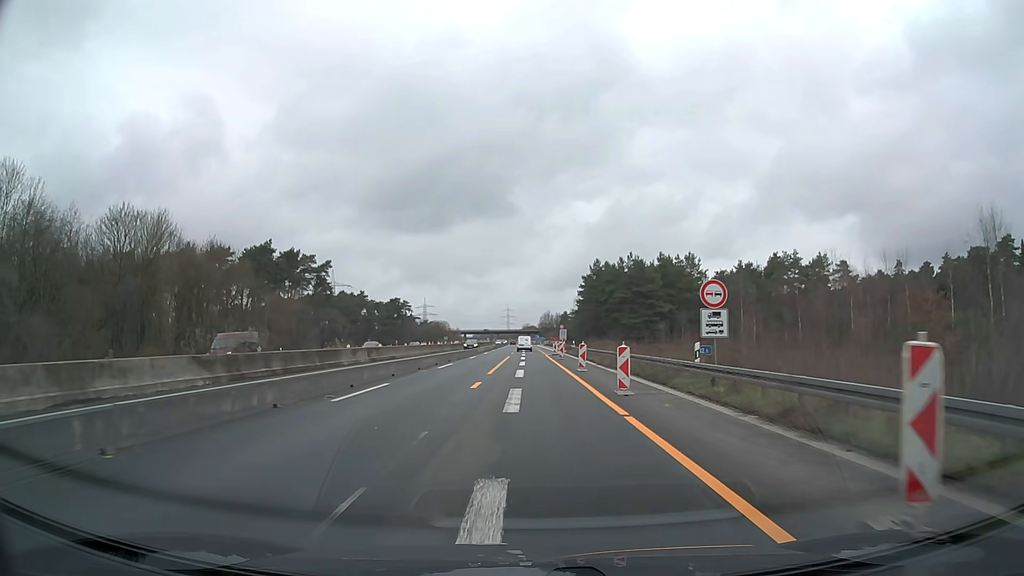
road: motorway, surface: asphalt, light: Day
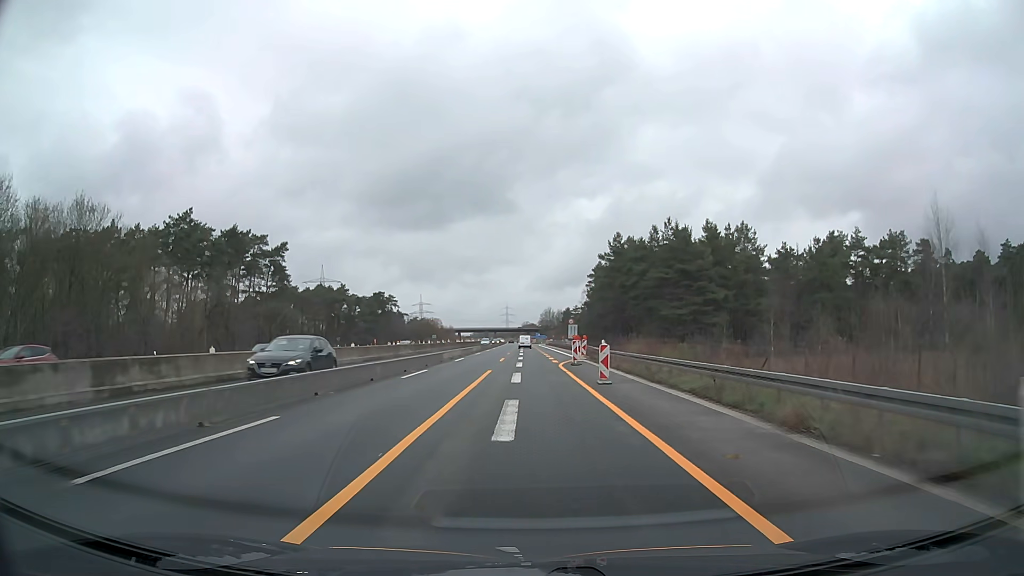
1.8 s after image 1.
(0.0, +27.4) m; 0°
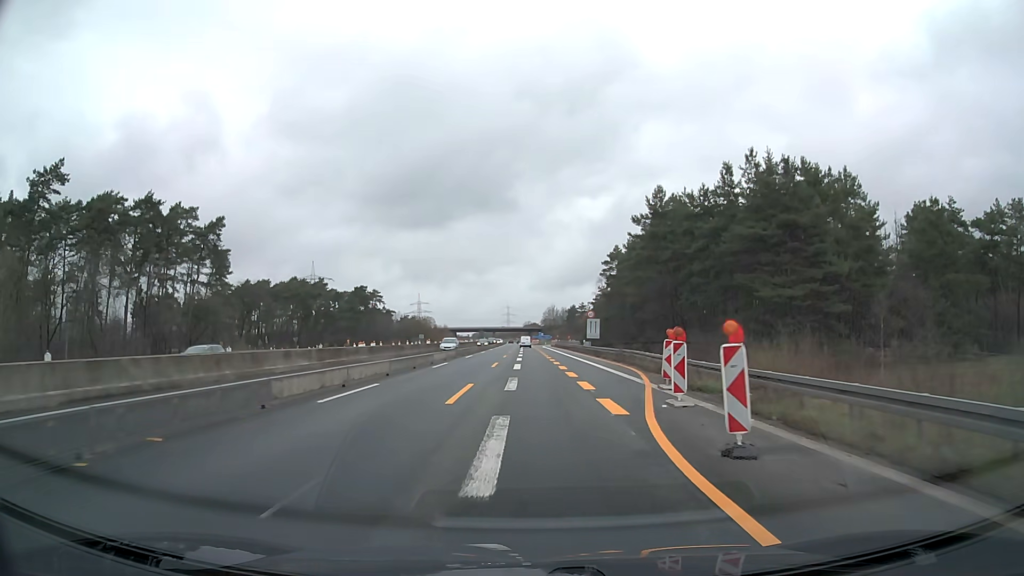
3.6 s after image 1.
(0.0, +27.4) m; 0°
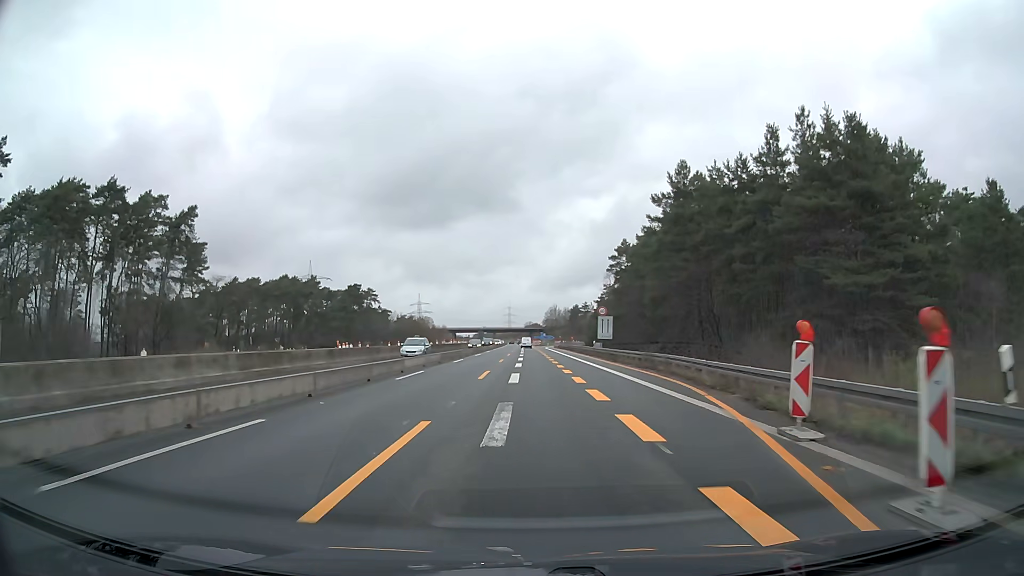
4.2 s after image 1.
(0.0, +9.1) m; 0°
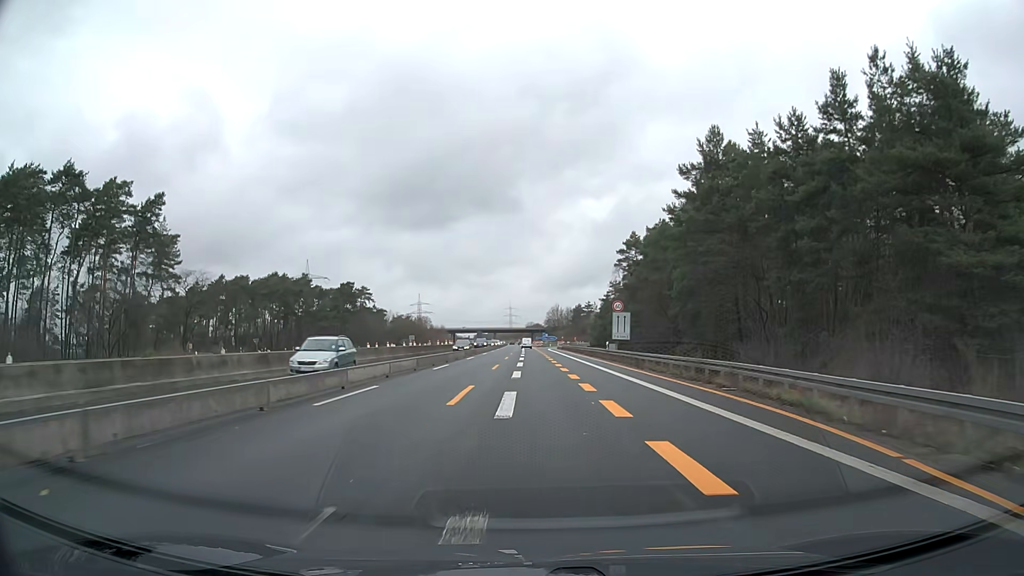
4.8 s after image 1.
(0.0, +9.1) m; 0°
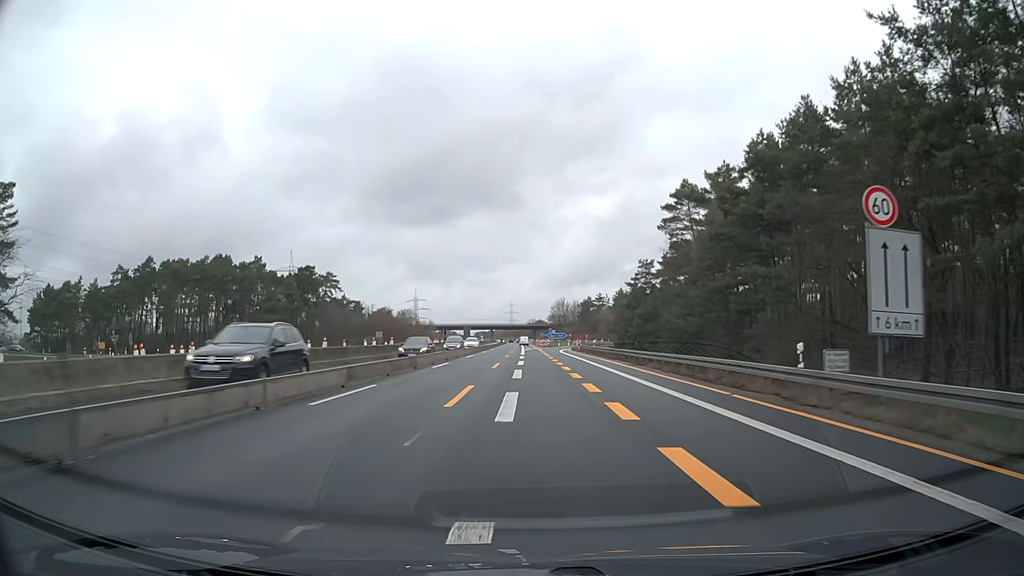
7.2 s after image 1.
(-0.1, +36.6) m; 0°
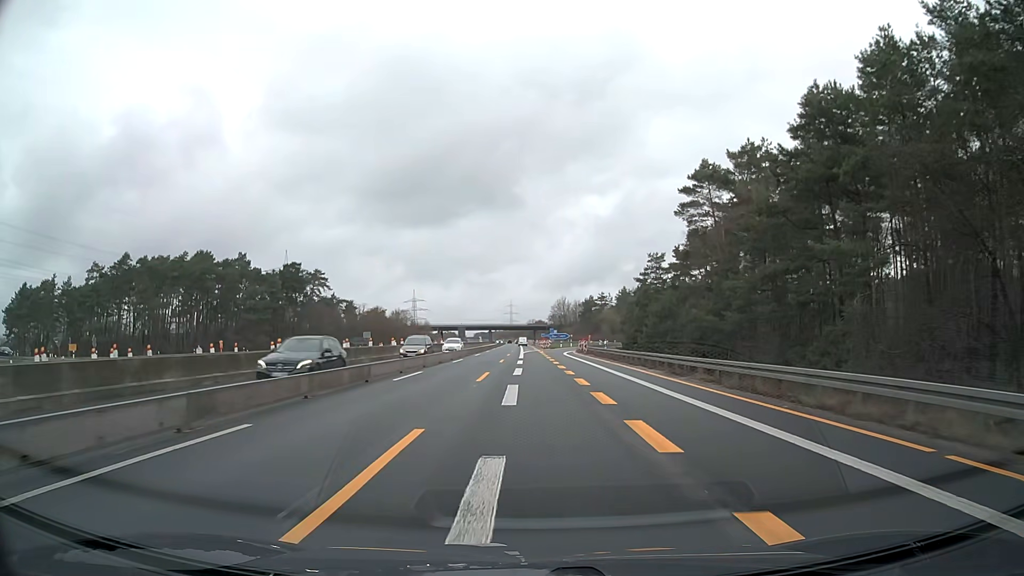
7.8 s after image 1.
(0.0, +9.1) m; +1°
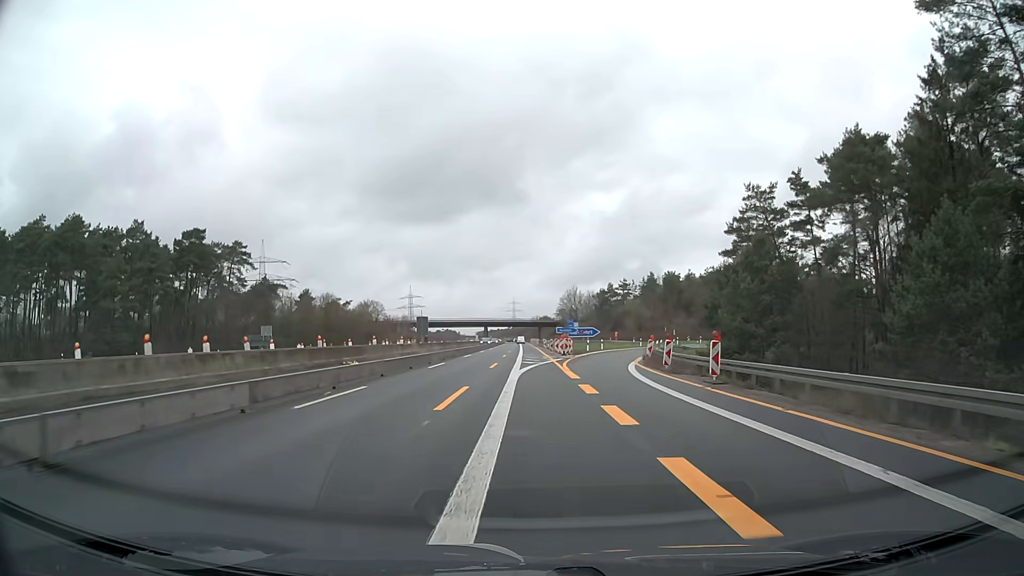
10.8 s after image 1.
(-0.4, +45.7) m; -1°
(0, +10) (0, +20) (0, +30) (0, +40) (0, +50) (0, +60) (0, +70) (0, +80) (-1, +90) (-1, +100) m
